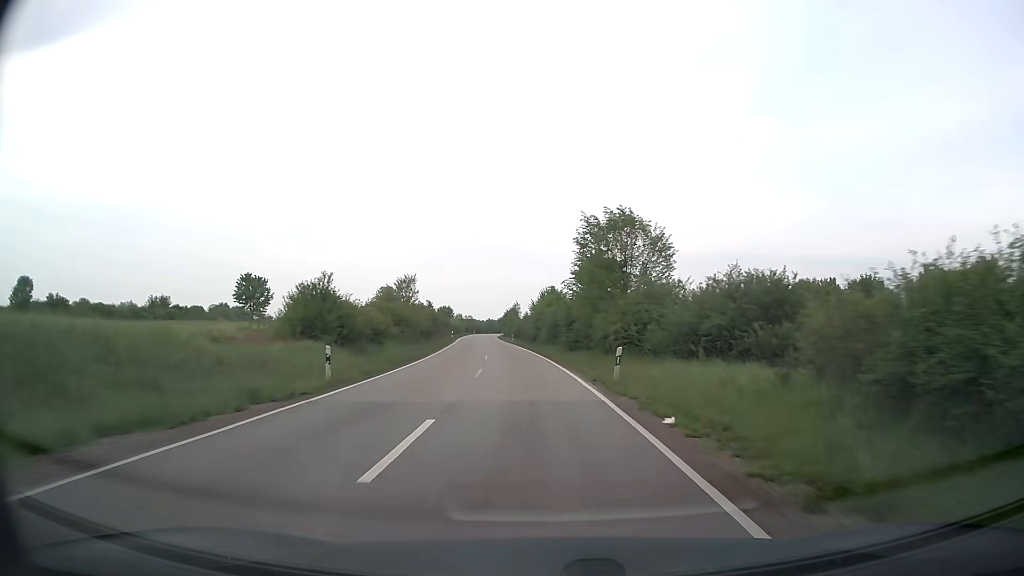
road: secondary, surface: asphalt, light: Day
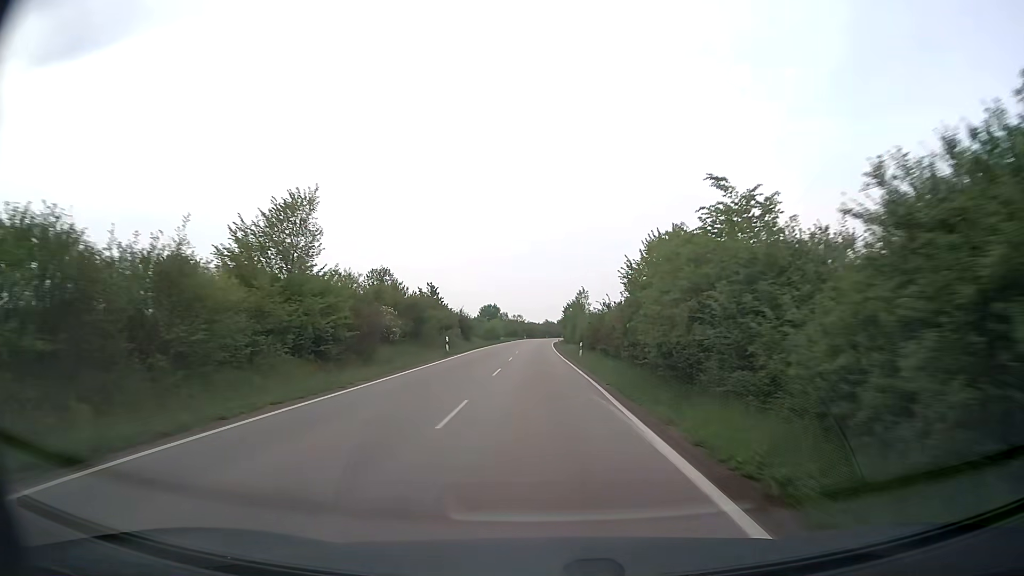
(-2.7, +47.0) m; -6°
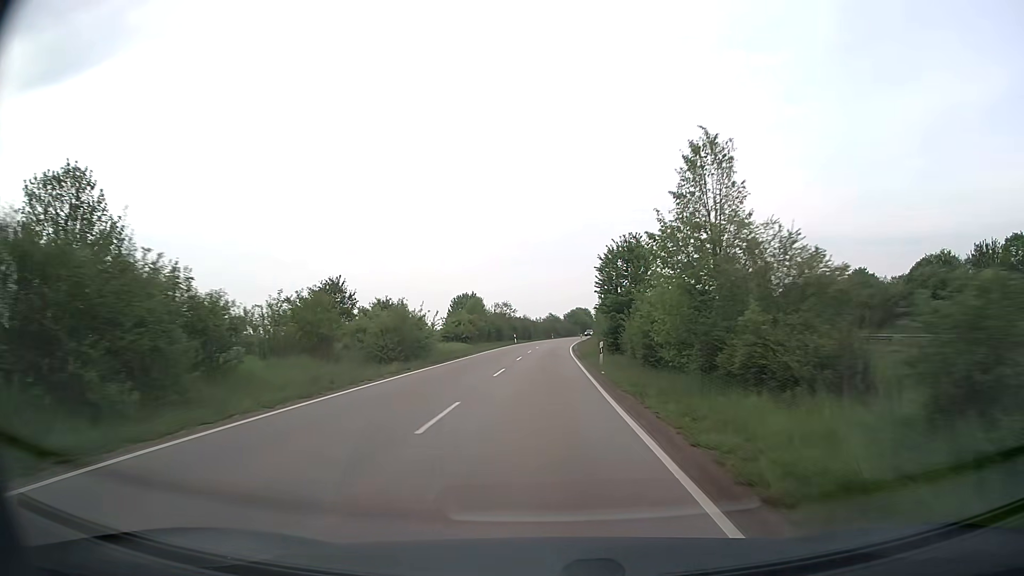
(+0.1, +60.8) m; 0°
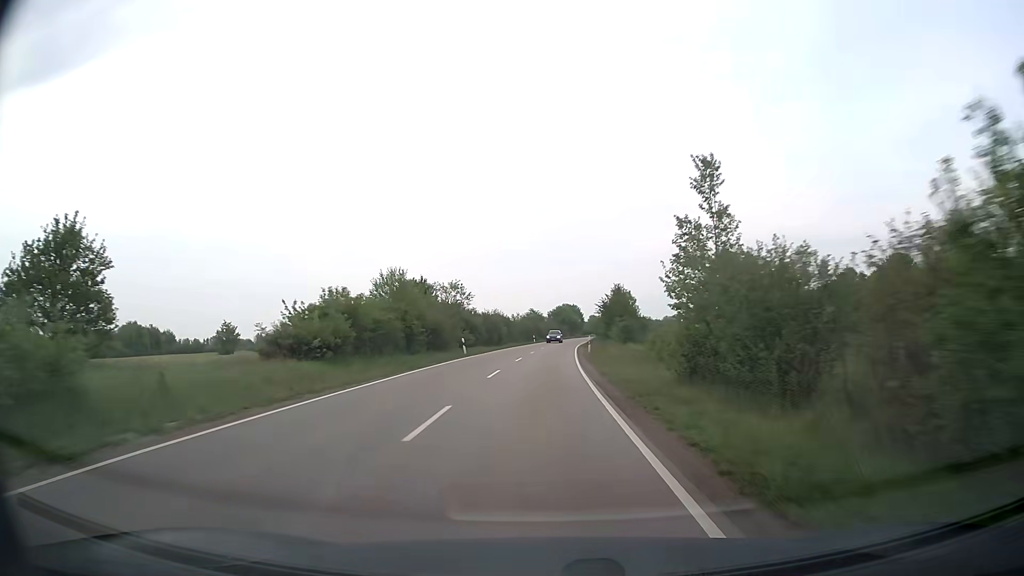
(+0.3, +36.8) m; +1°
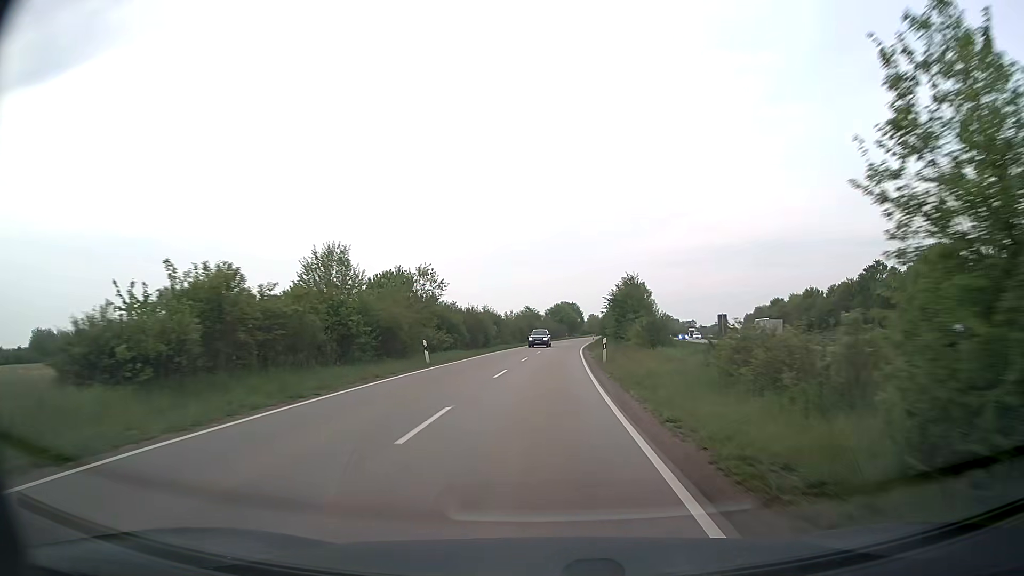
(+0.1, +12.3) m; 0°
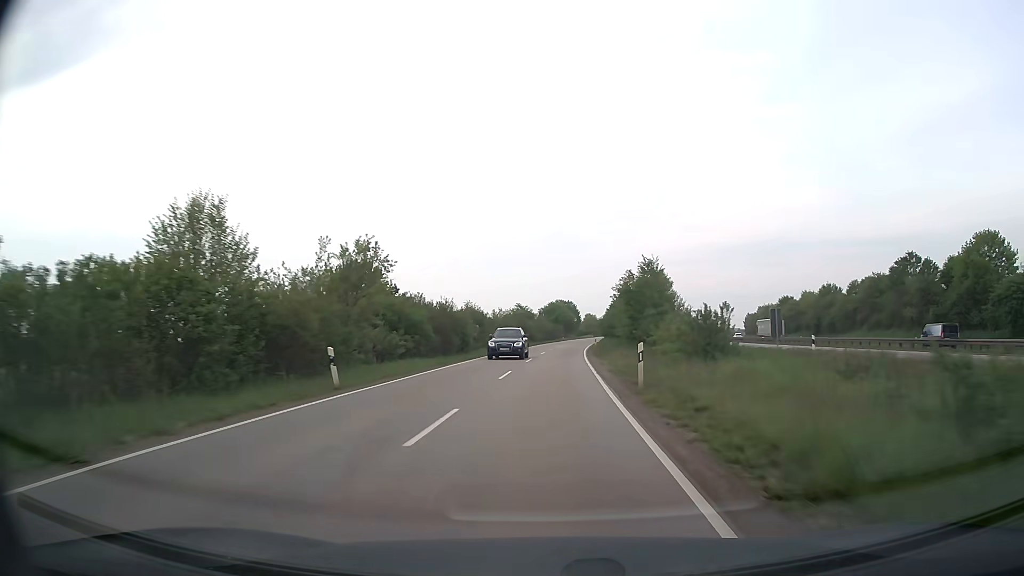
(+0.1, +12.3) m; 0°
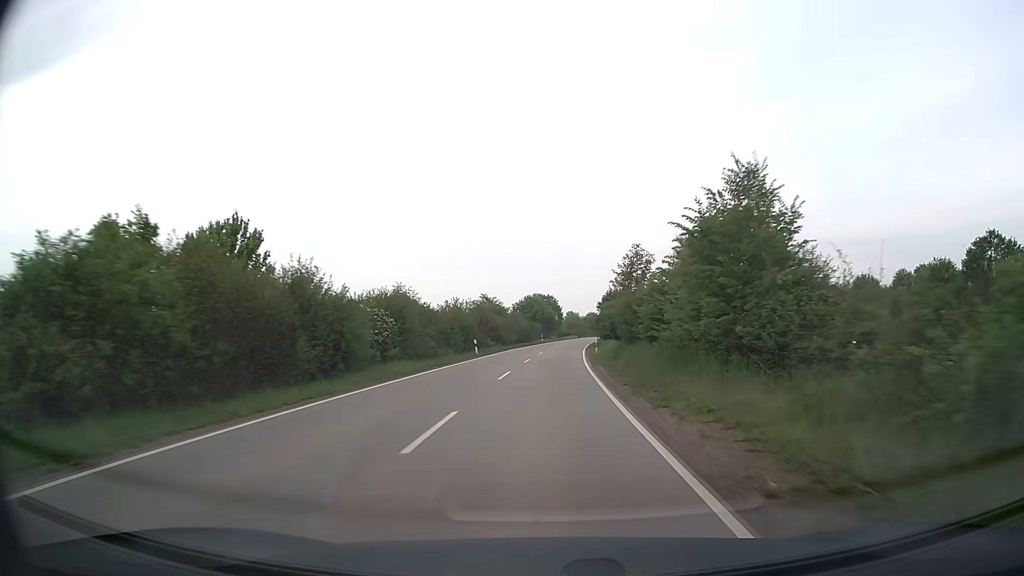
(+0.4, +24.6) m; +2°
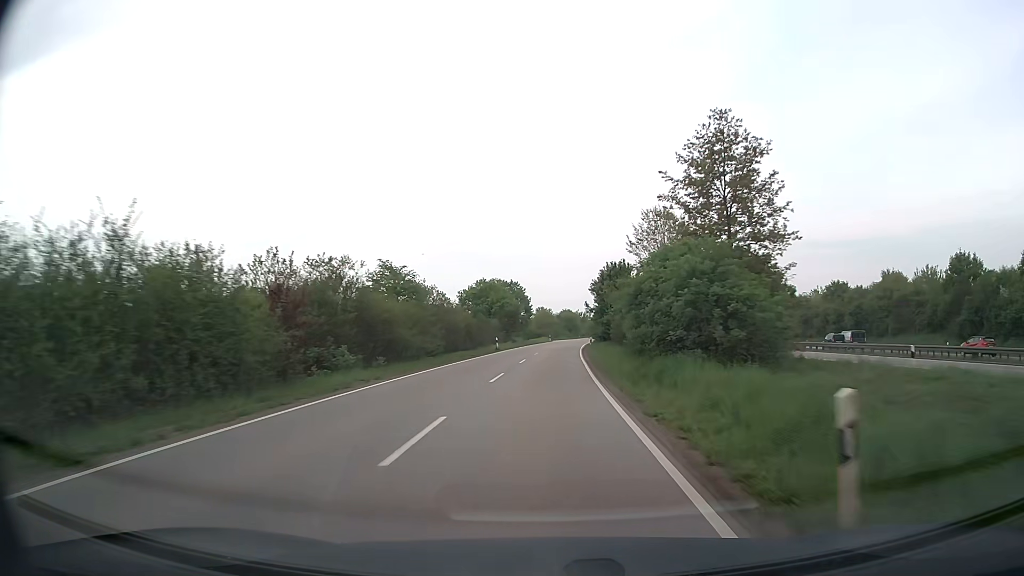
(+0.9, +37.1) m; +3°
(0, +10) (0, +20) (0, +30) (+1, +40) (+1, +50) (+2, +60) (+2, +70) (+3, +80) (+4, +90) (+5, +100) m
